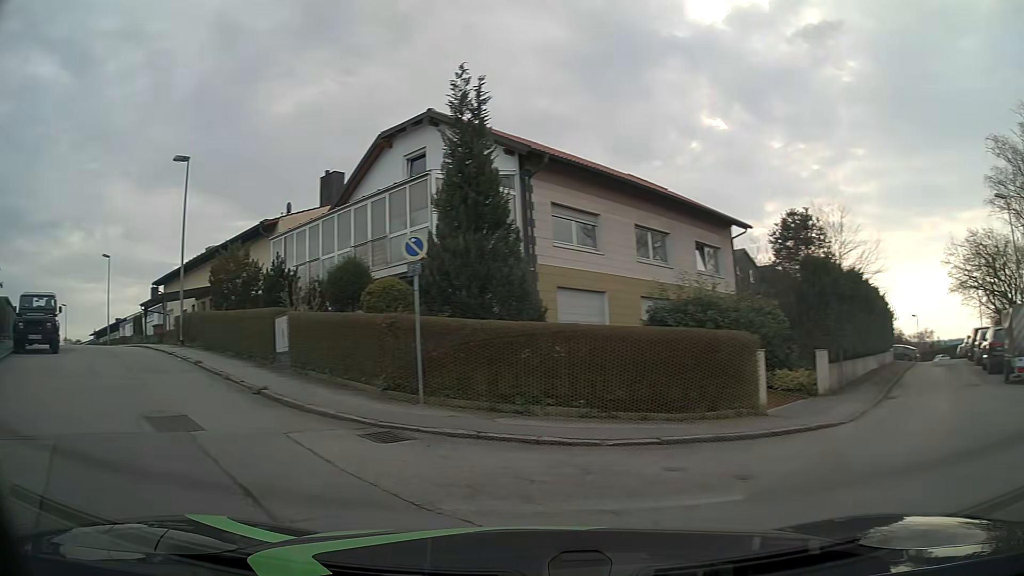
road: residential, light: Day
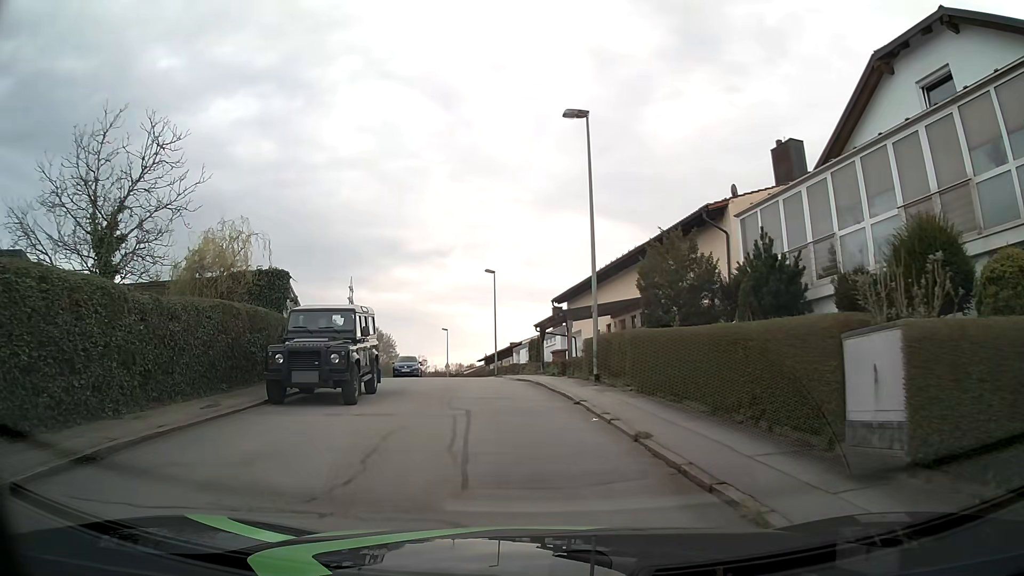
(-4.2, +8.8) m; -36°
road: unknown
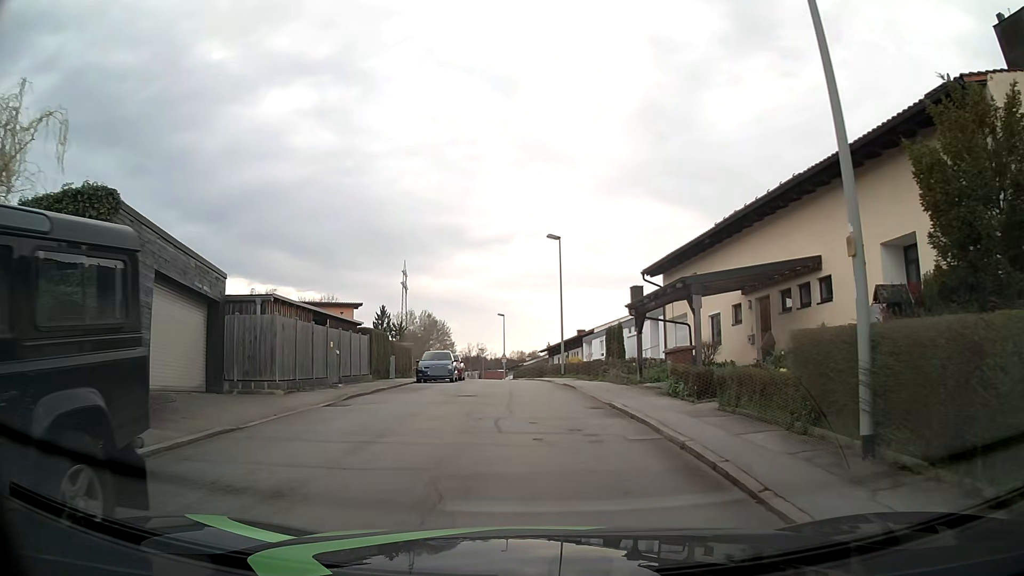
(-1.0, +12.7) m; -6°
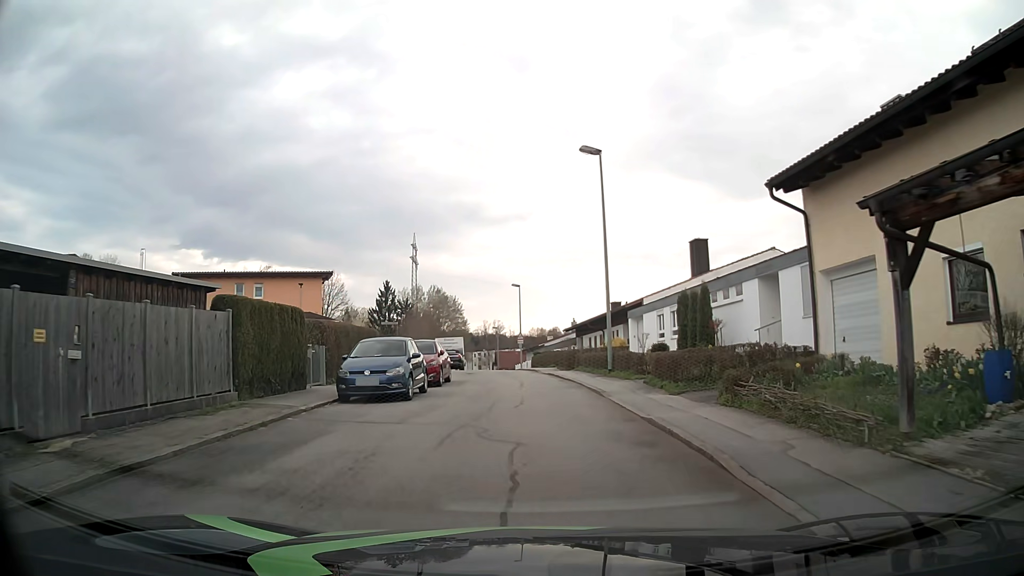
(-0.3, +14.7) m; -1°
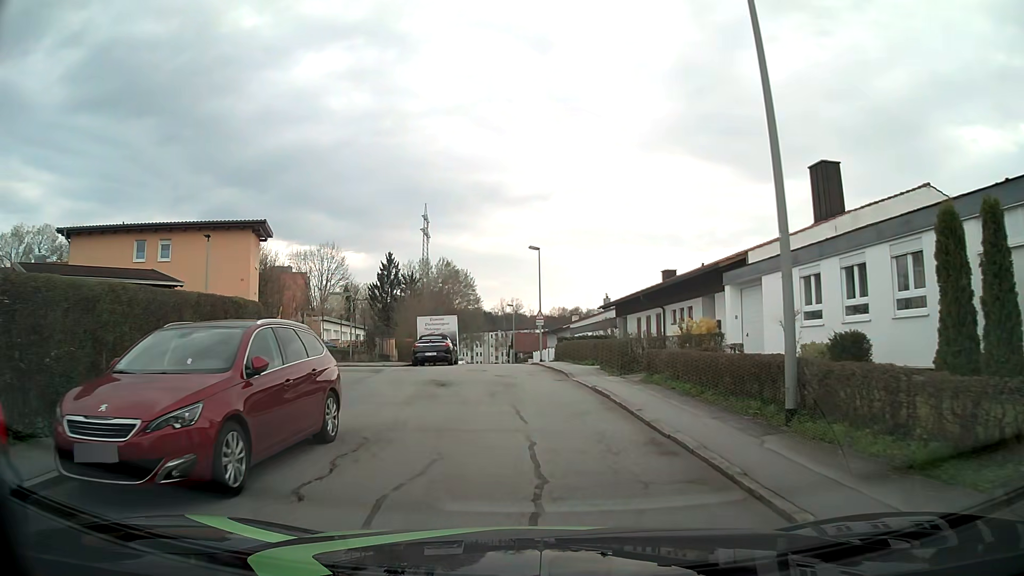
(-0.6, +15.4) m; -3°
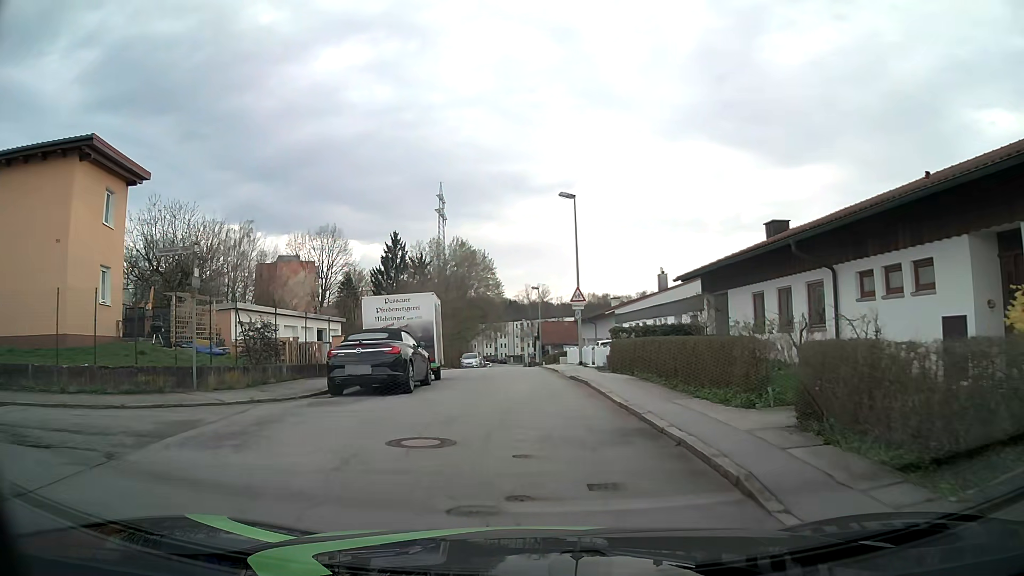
(-0.4, +15.9) m; -2°
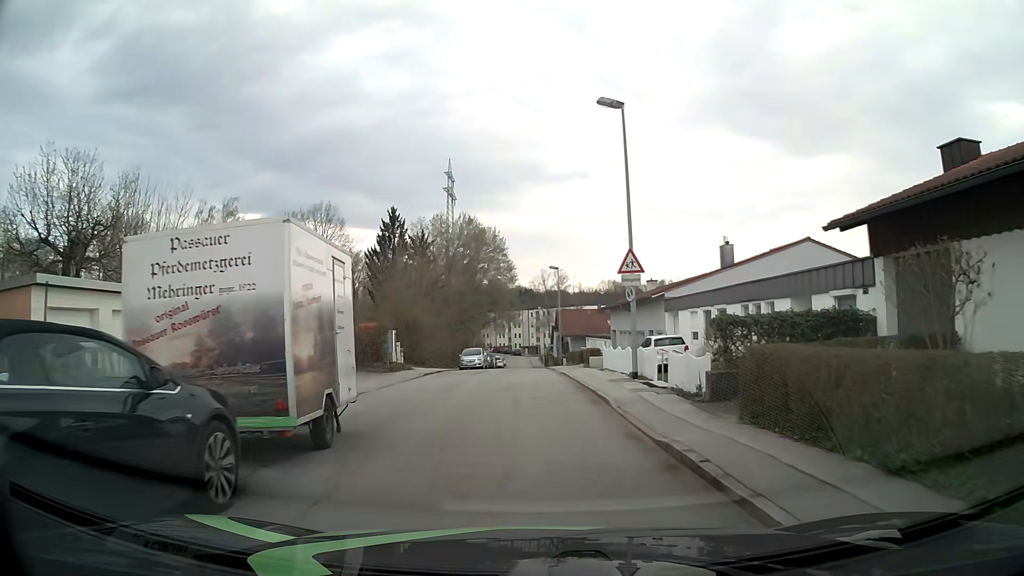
(-0.3, +12.6) m; -1°
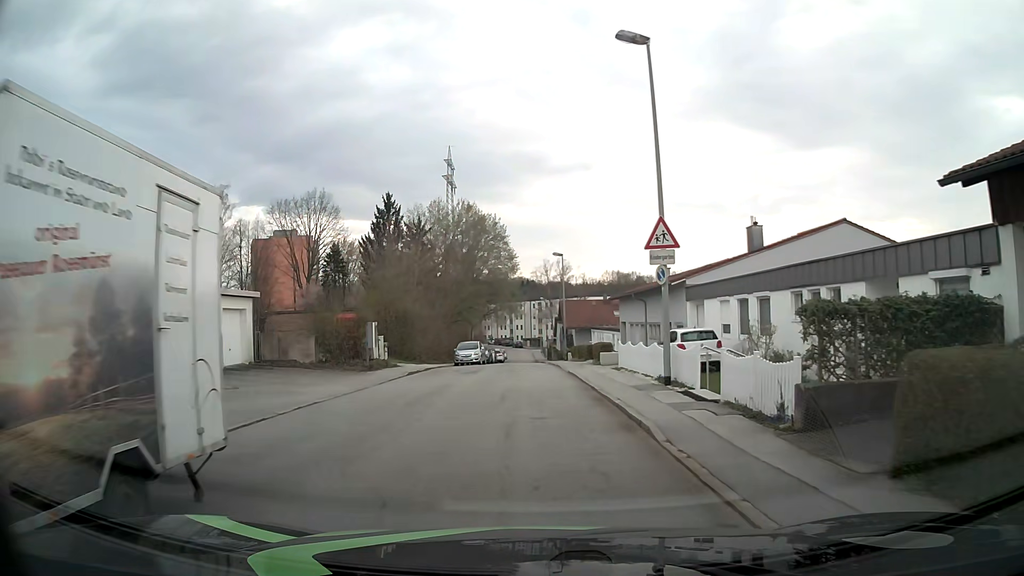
(0.0, +4.4) m; 0°
(0, +10) (0, +20) (0, +30) (-1, +40) (-1, +50) (-1, +60) (-1, +70) (-1, +80) (-1, +90) (-2, +100) m
